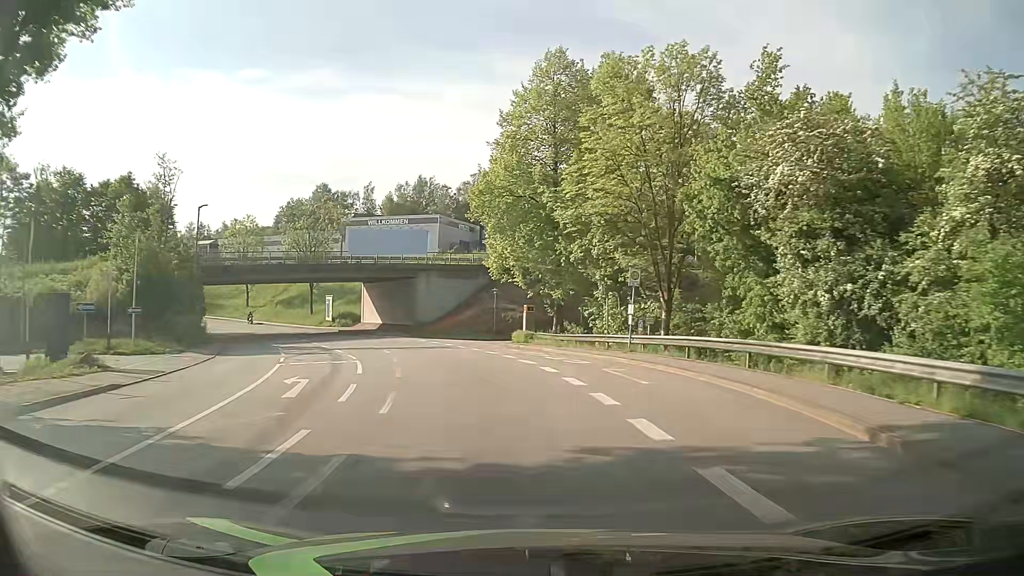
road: tertiary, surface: asphalt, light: Day
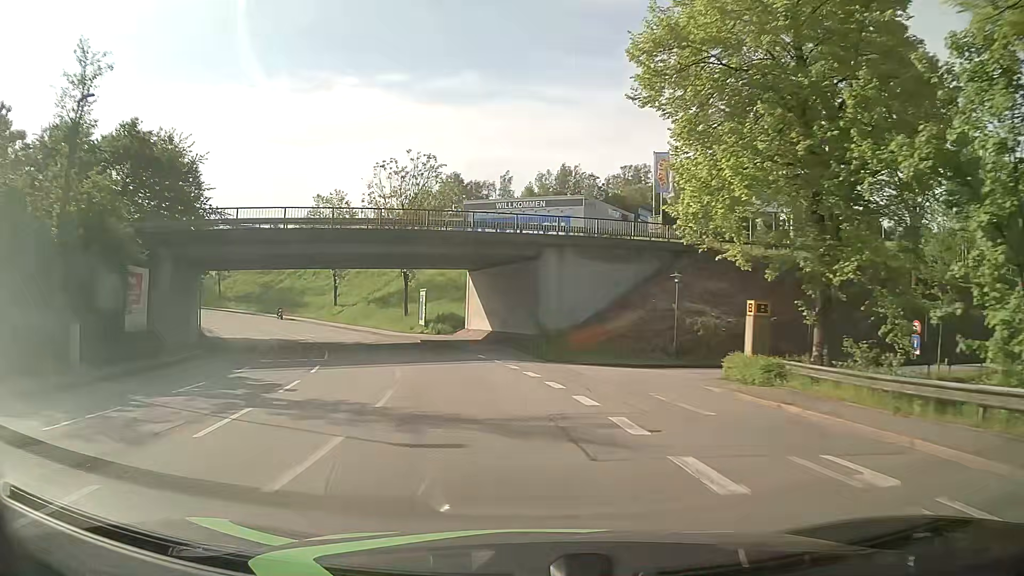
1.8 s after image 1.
(-2.2, +22.7) m; -12°
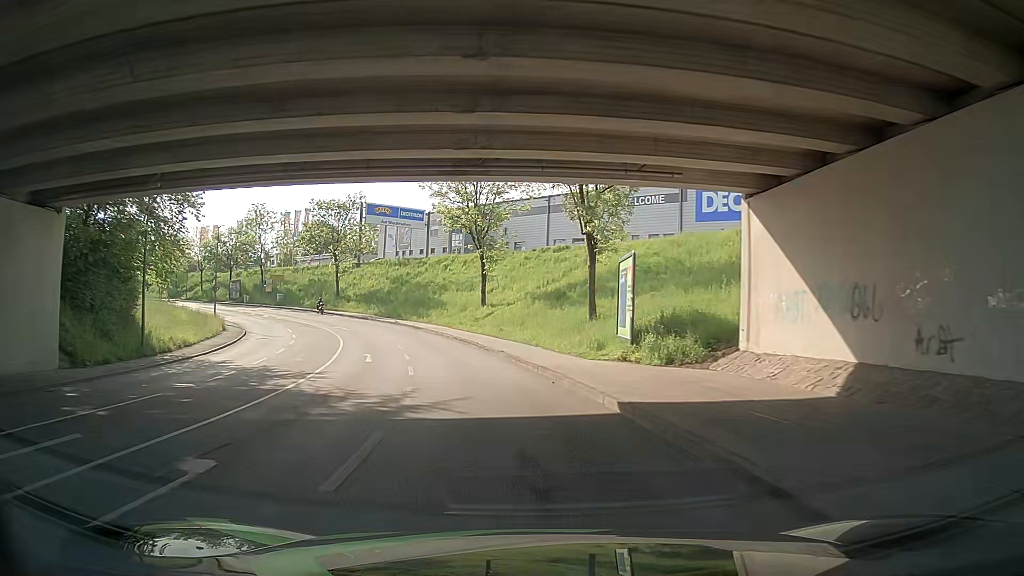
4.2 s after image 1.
(-4.6, +30.1) m; -18°
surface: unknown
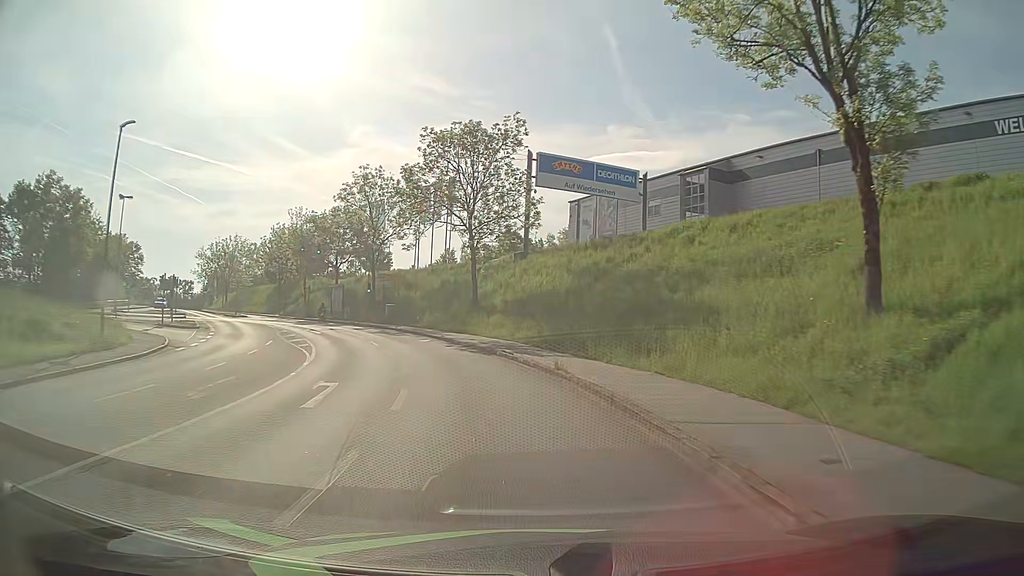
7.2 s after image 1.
(-5.1, +37.7) m; -17°
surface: asphalt
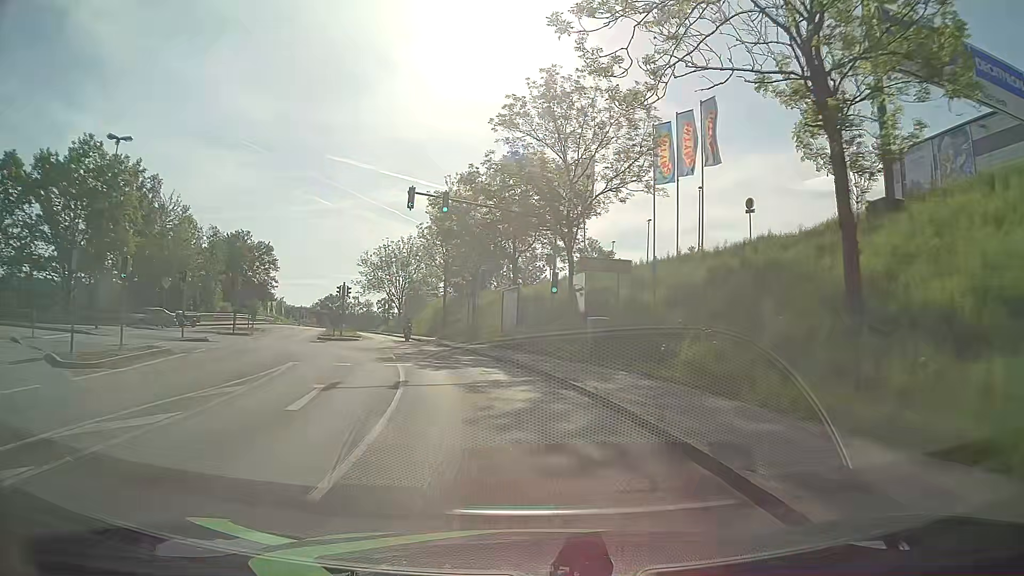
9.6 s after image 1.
(-4.9, +29.2) m; -20°
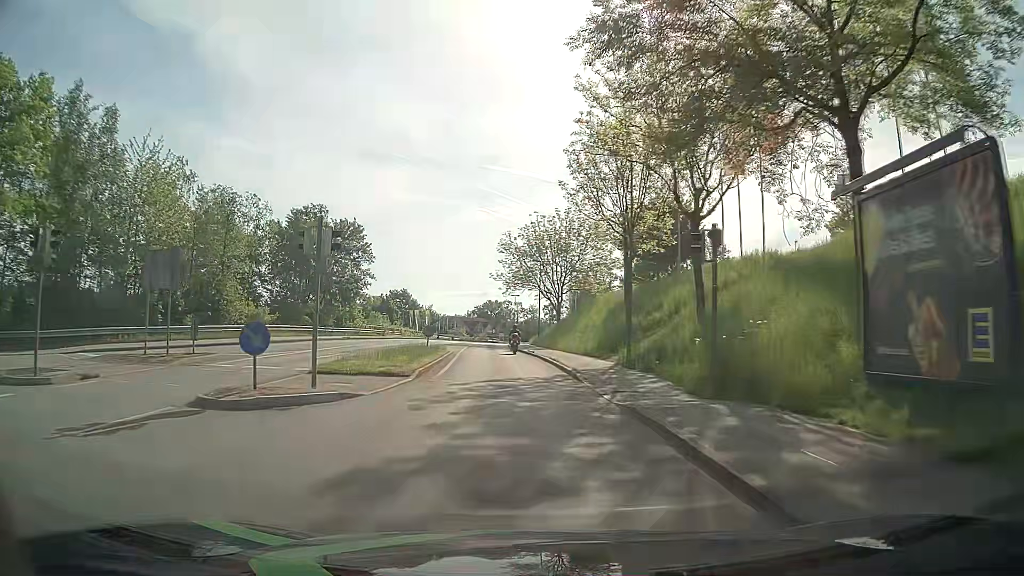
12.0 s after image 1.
(-3.8, +29.4) m; -14°
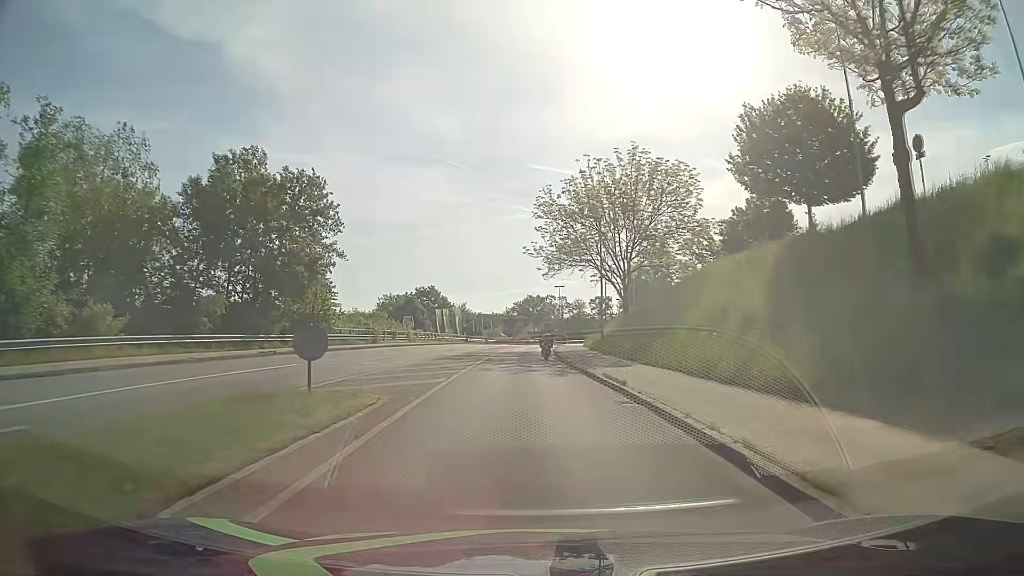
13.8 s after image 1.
(-1.1, +22.7) m; -4°
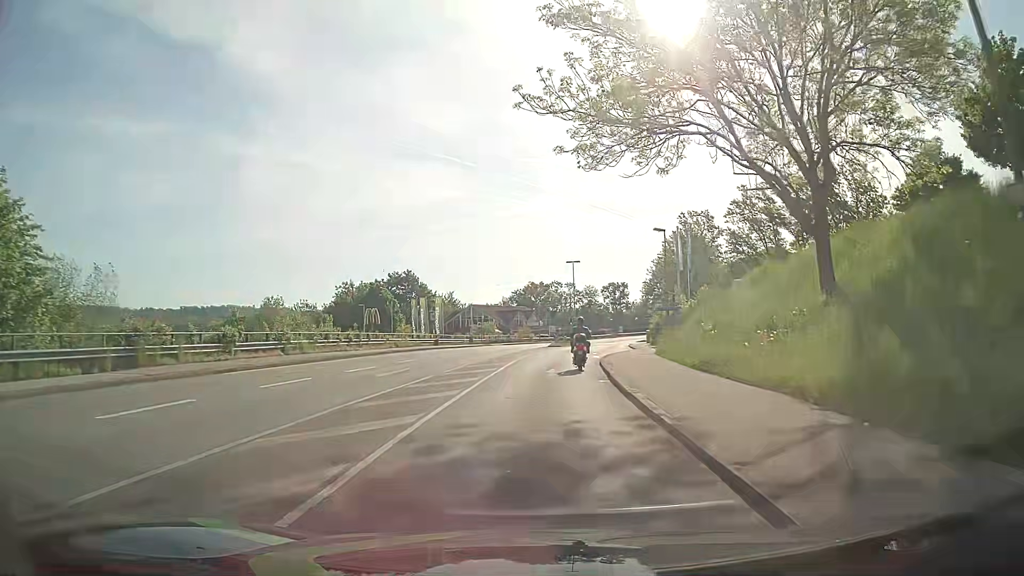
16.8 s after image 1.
(-0.4, +33.9) m; 0°
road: primary_link
